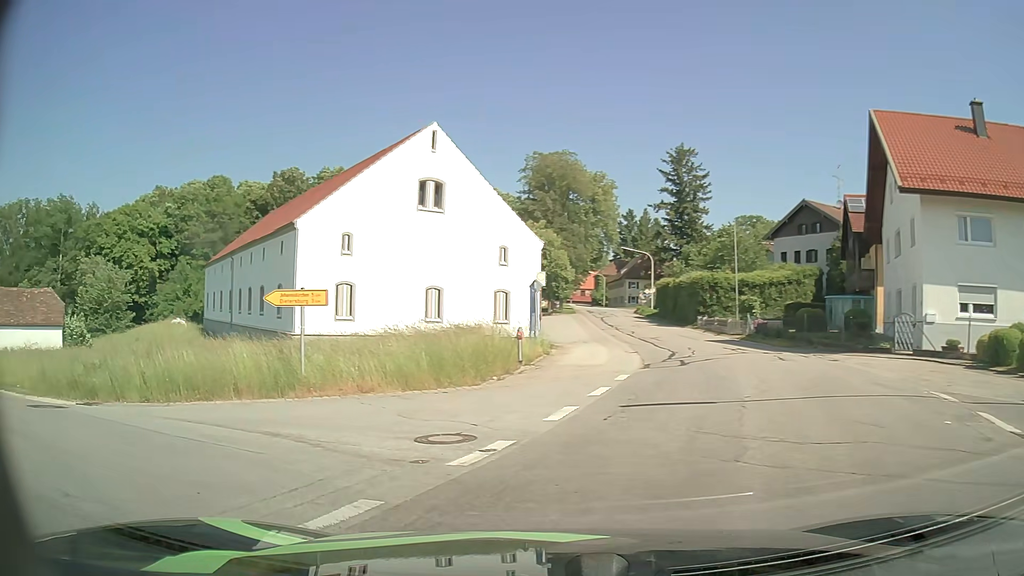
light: Day
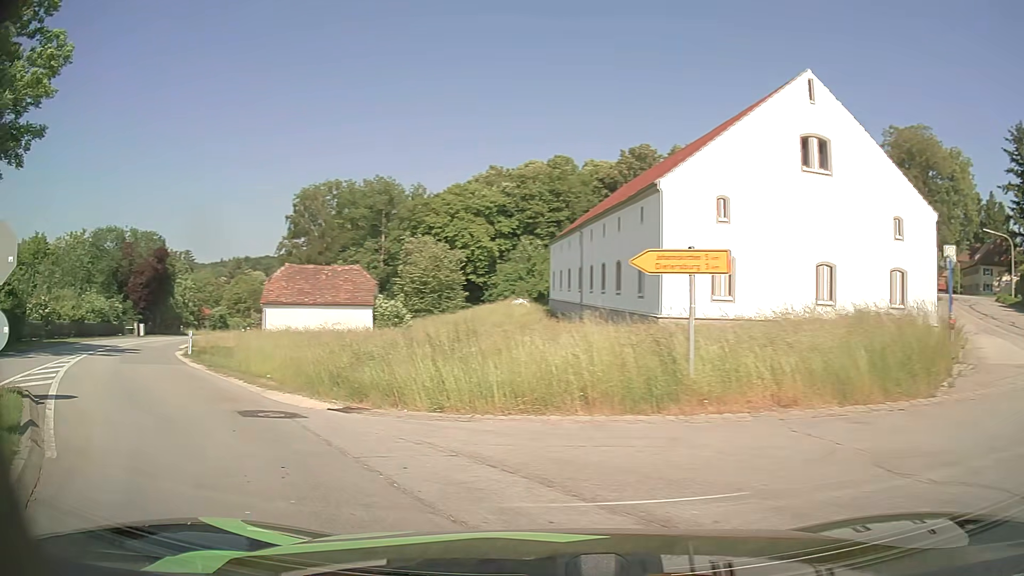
(-1.3, +4.8) m; -31°
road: unclassified
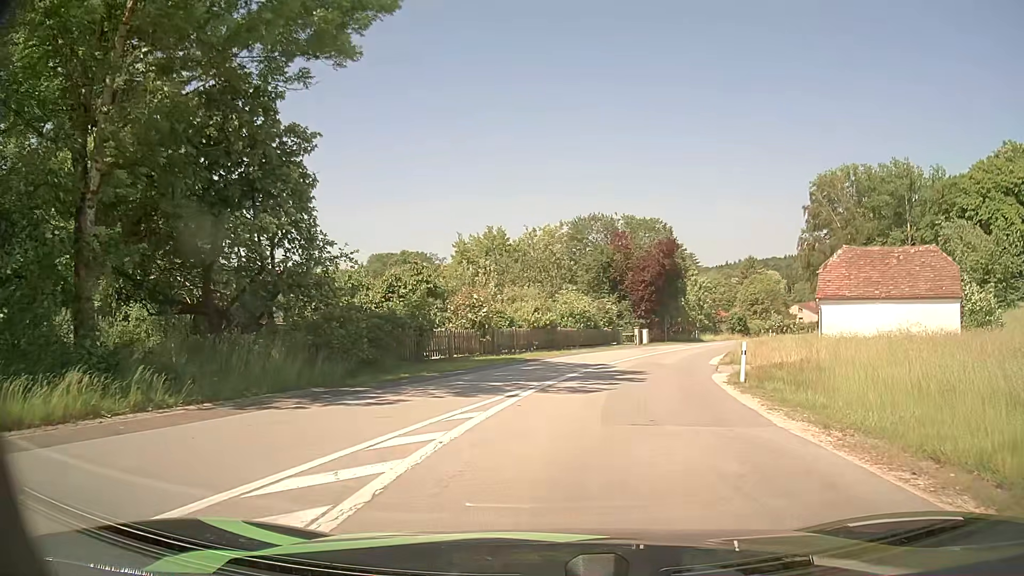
(-5.7, +10.3) m; -44°
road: tertiary
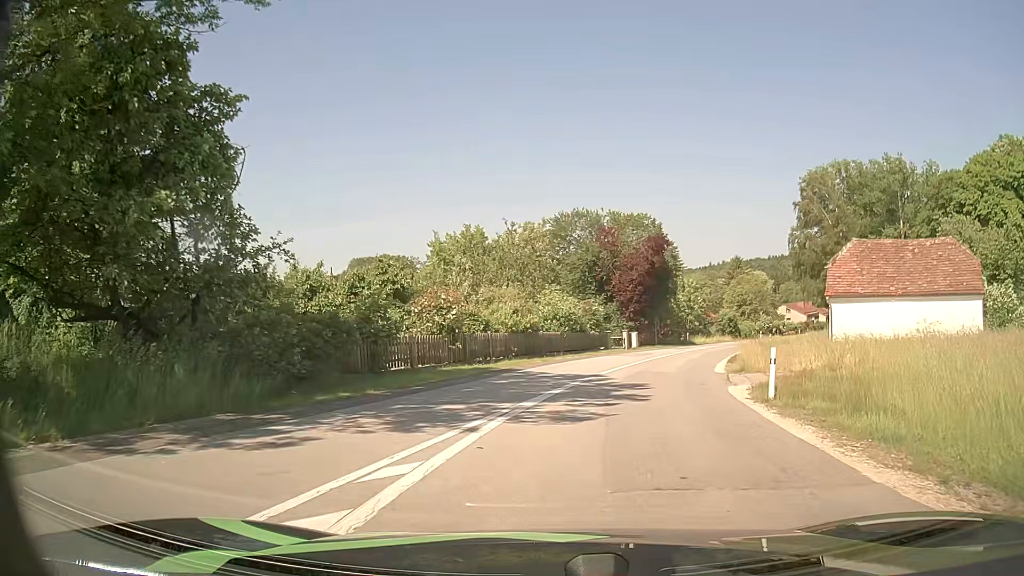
(0.0, +3.4) m; +1°
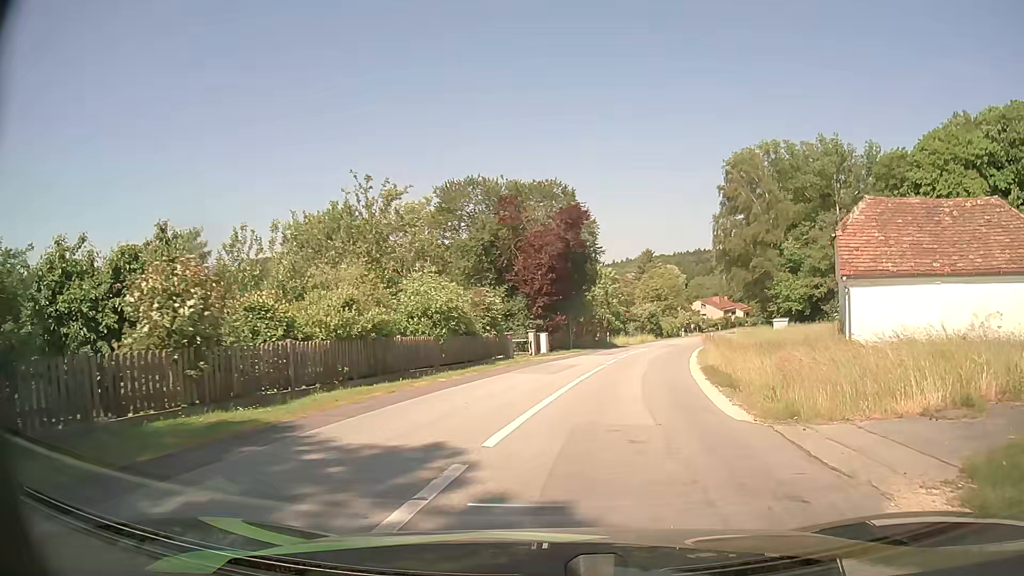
(+0.7, +10.8) m; +9°
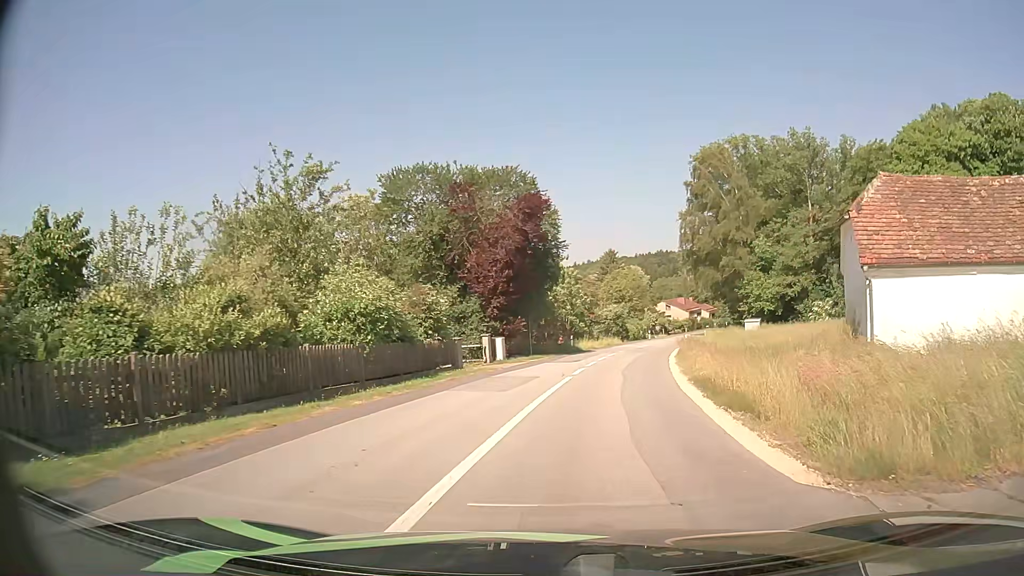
(+0.1, +4.0) m; +4°
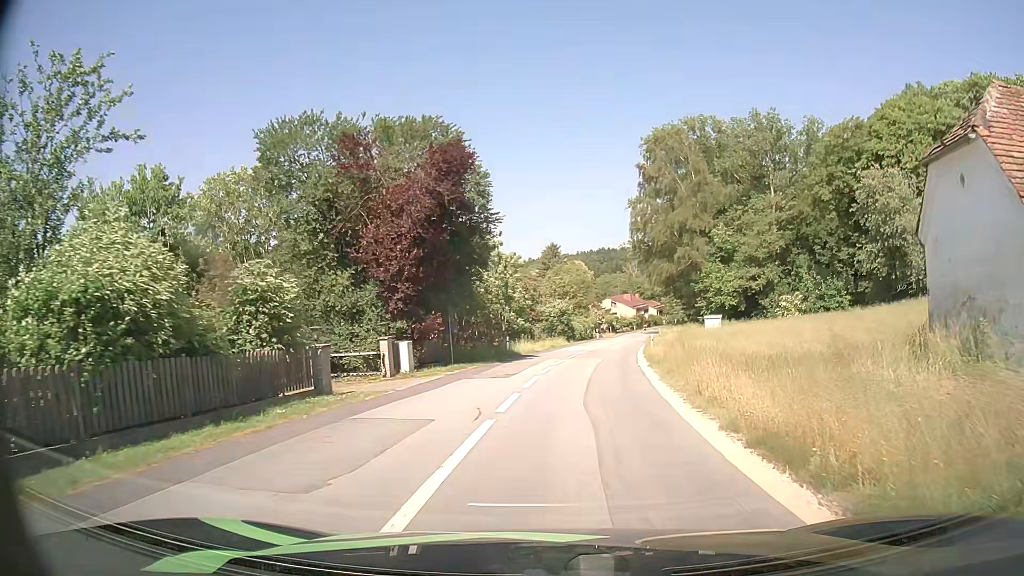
(+0.3, +8.6) m; +4°
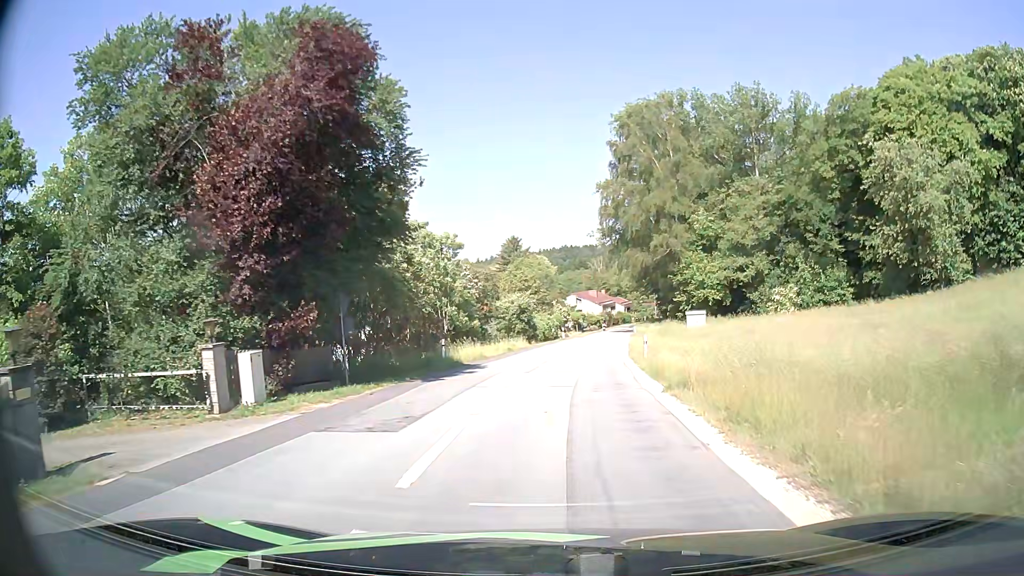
(+0.2, +9.5) m; +3°
(0, +10) (+1, +20) (+2, +30) (+3, +40) (+4, +50) (+6, +60) (+7, +70) (+8, +79) (+10, +89) (+12, +99) m
